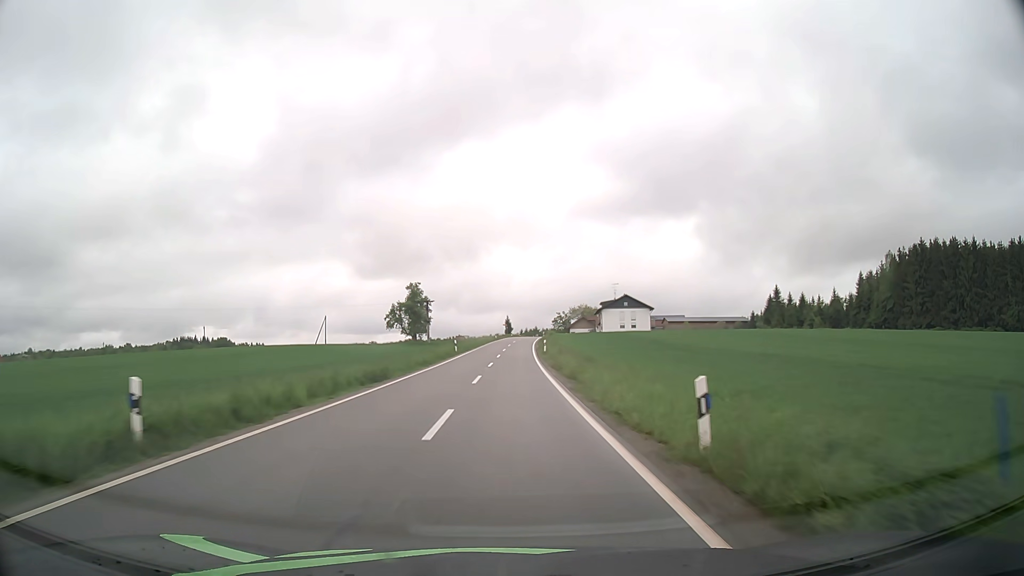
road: tertiary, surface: asphalt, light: Day
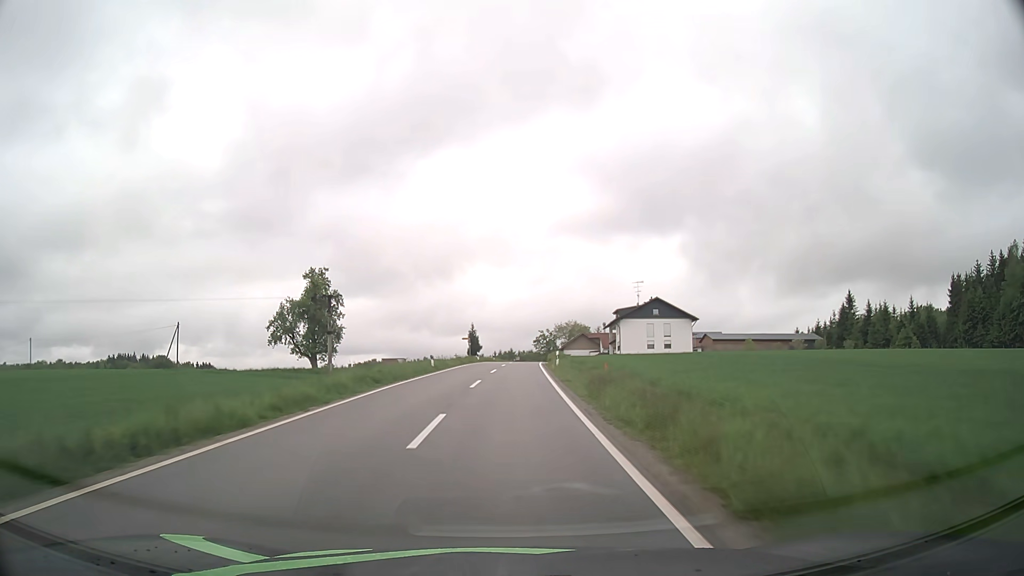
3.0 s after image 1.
(+1.1, +60.5) m; +2°
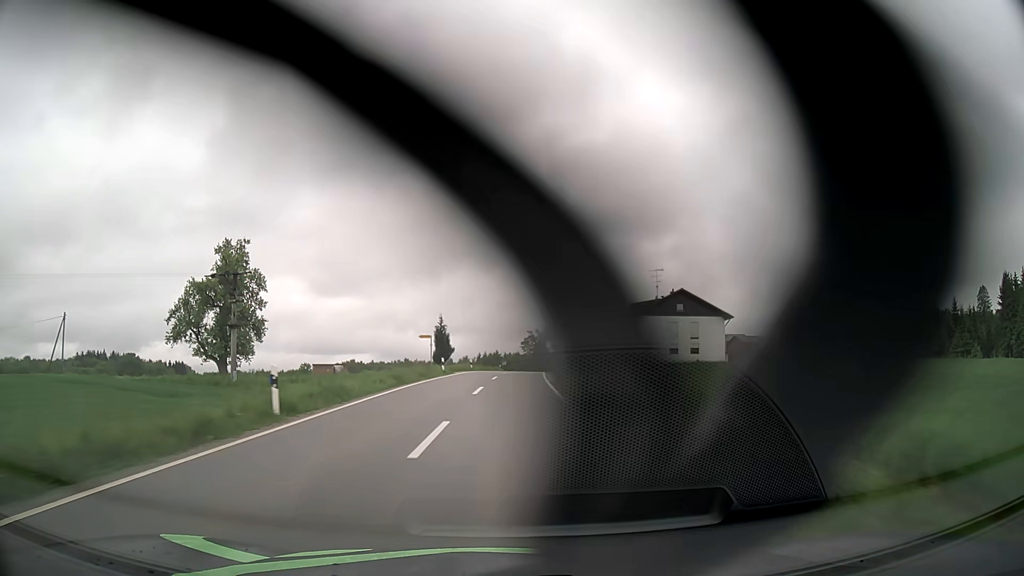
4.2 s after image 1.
(+0.2, +24.4) m; +1°
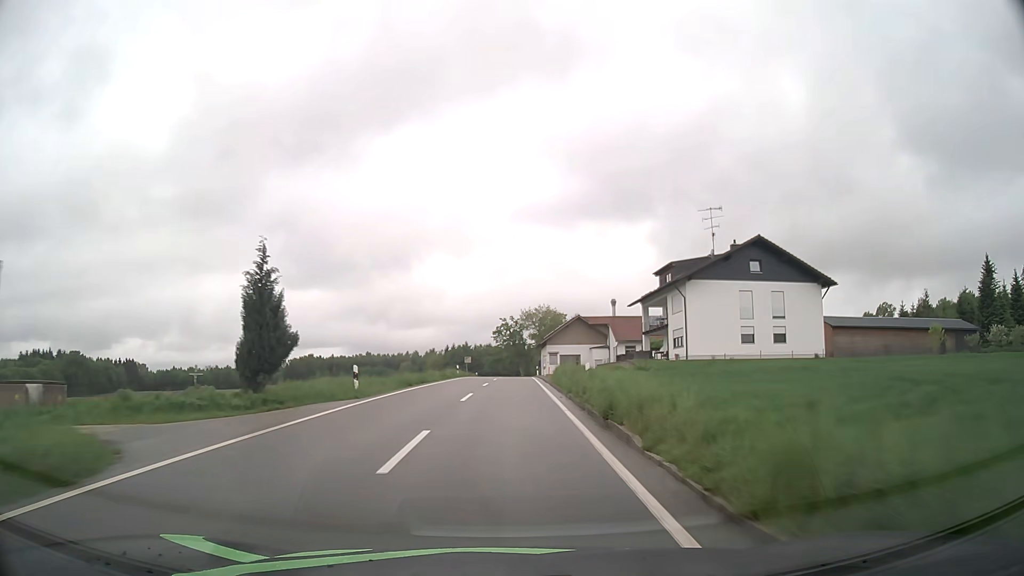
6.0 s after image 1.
(+0.9, +37.0) m; +2°
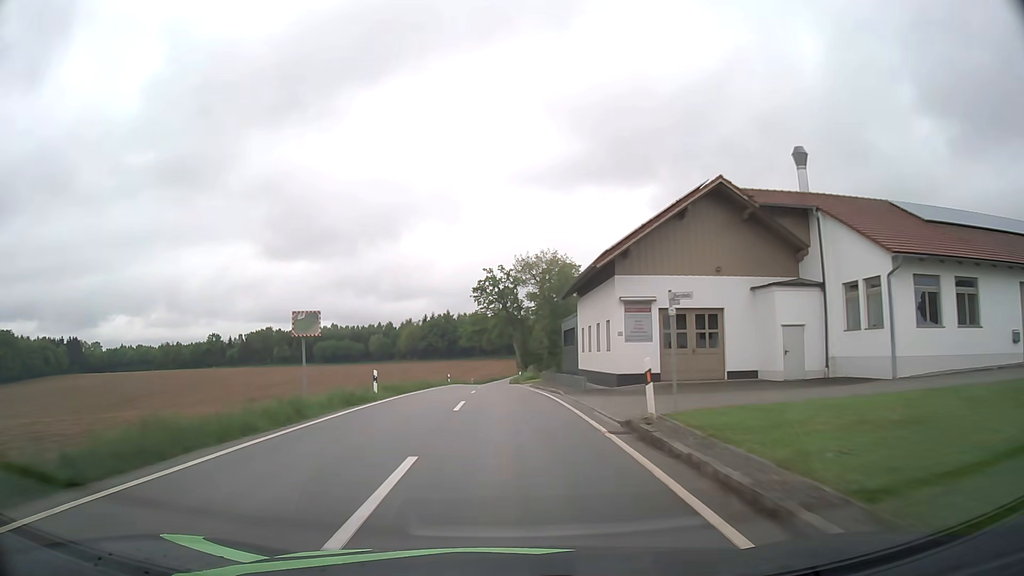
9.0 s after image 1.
(+0.8, +62.7) m; +1°
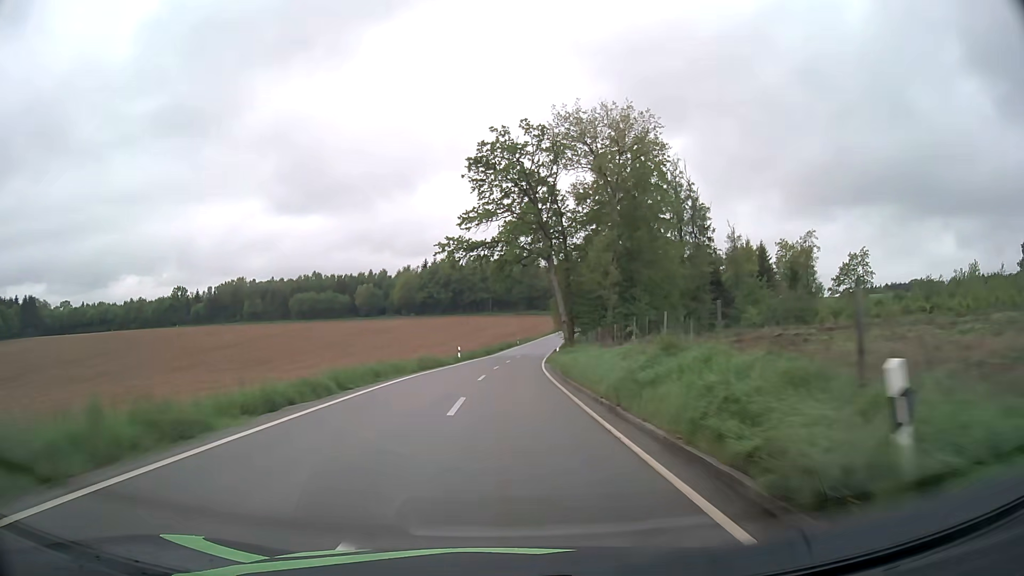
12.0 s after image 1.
(-1.3, +63.9) m; -1°
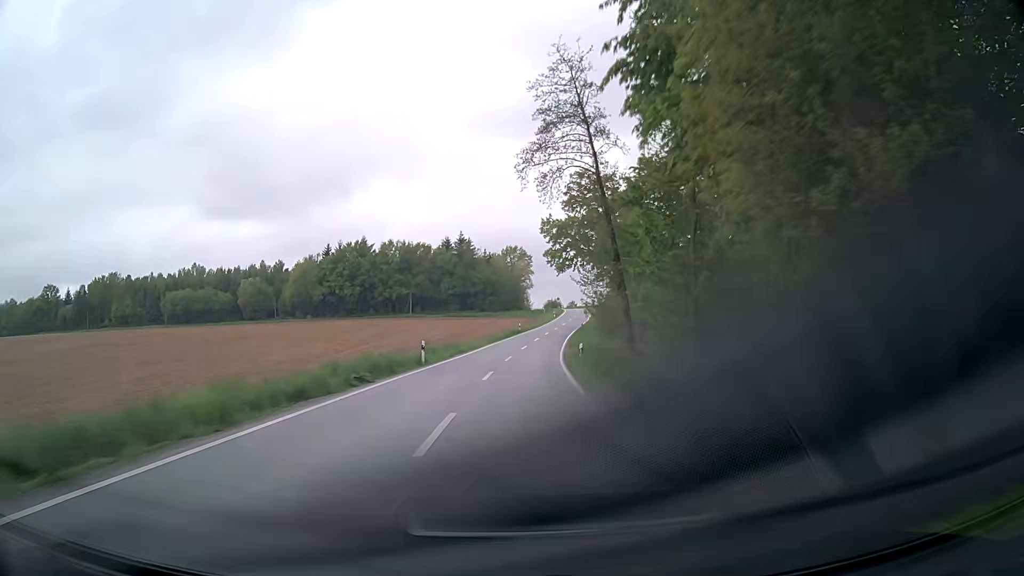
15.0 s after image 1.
(+2.1, +64.1) m; +5°
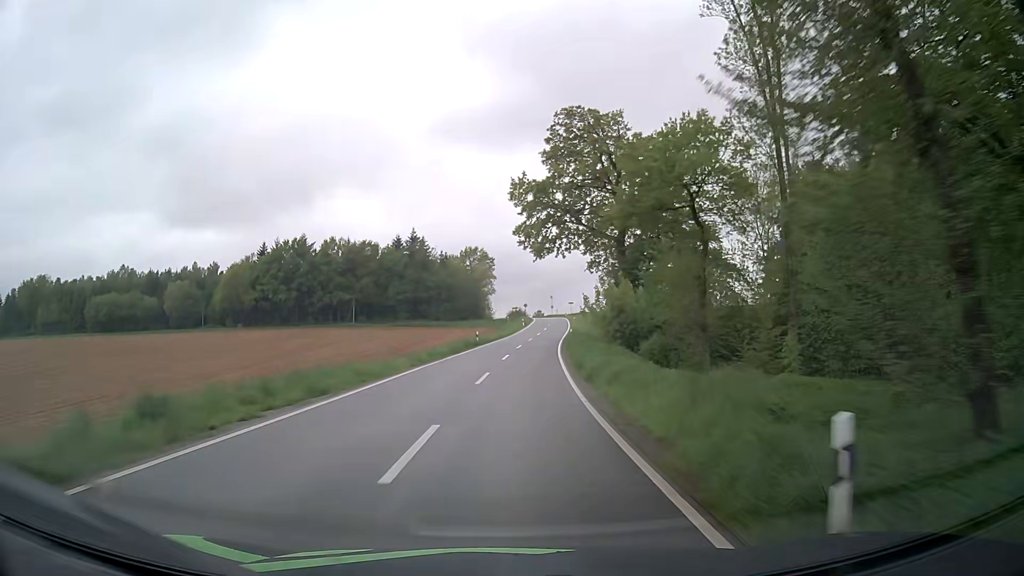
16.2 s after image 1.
(+0.8, +25.1) m; +4°
(0, +10) (0, +20) (+1, +30) (+1, +40) (+2, +50) (+3, +60) (+4, +70) (+5, +80) (+6, +90) (+7, +100) m
